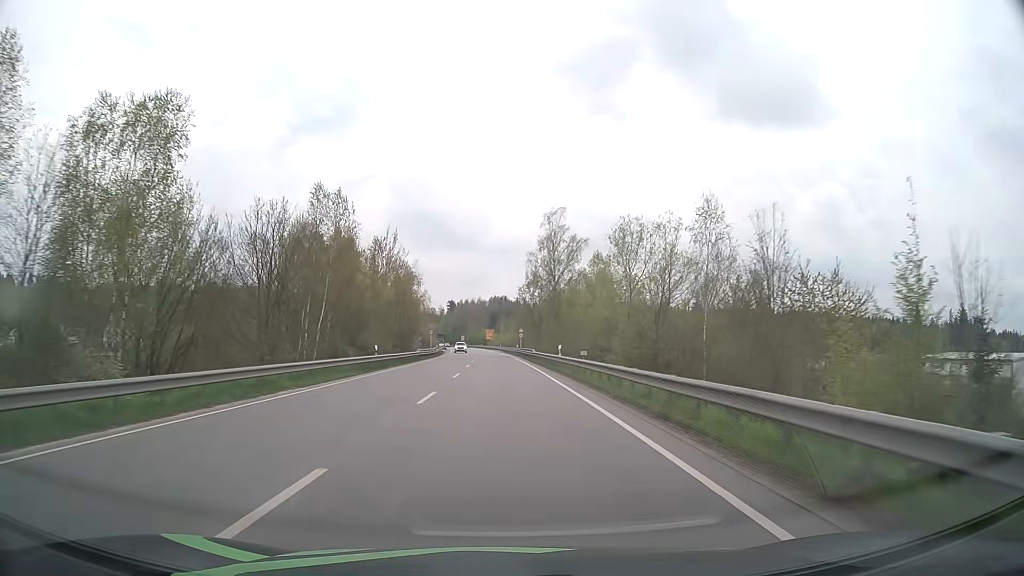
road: primary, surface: asphalt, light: Day
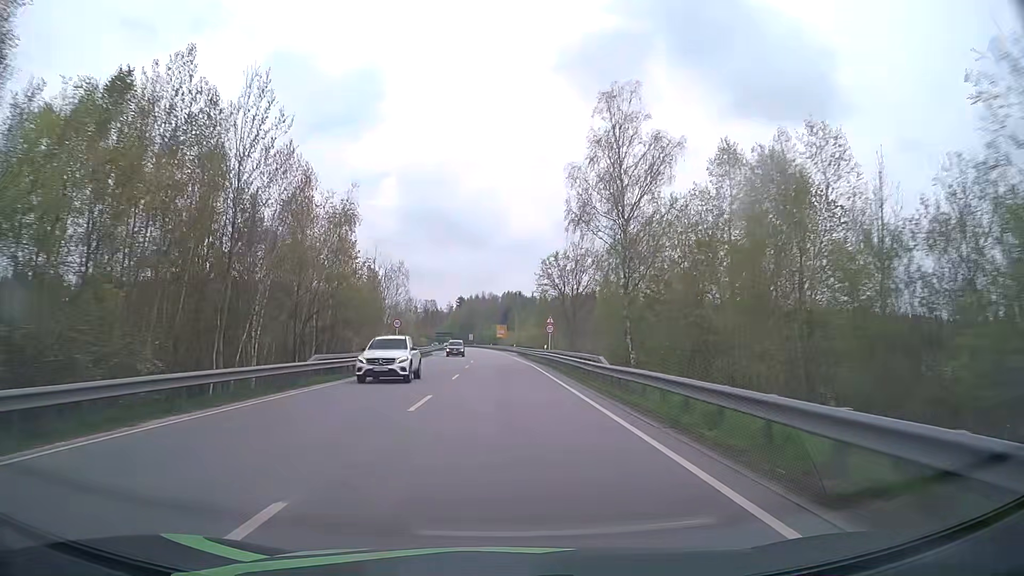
(-0.3, +37.6) m; -1°
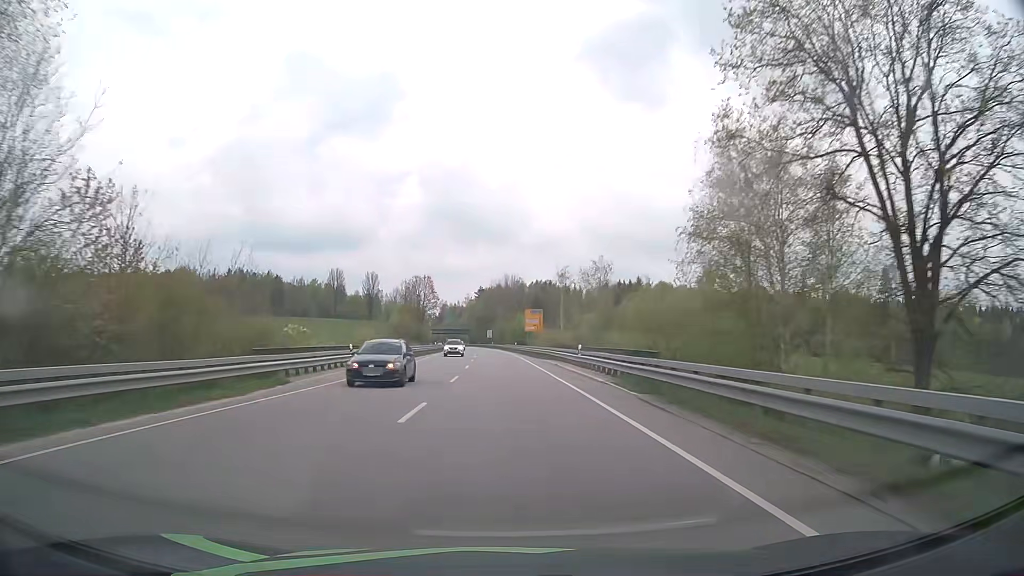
(-1.2, +62.5) m; -2°
(0, +10) (0, +20) (0, +30) (-1, +40) (-1, +50) (-1, +60) (-1, +70) (-2, +80) (-2, +90) (-3, +100) m
